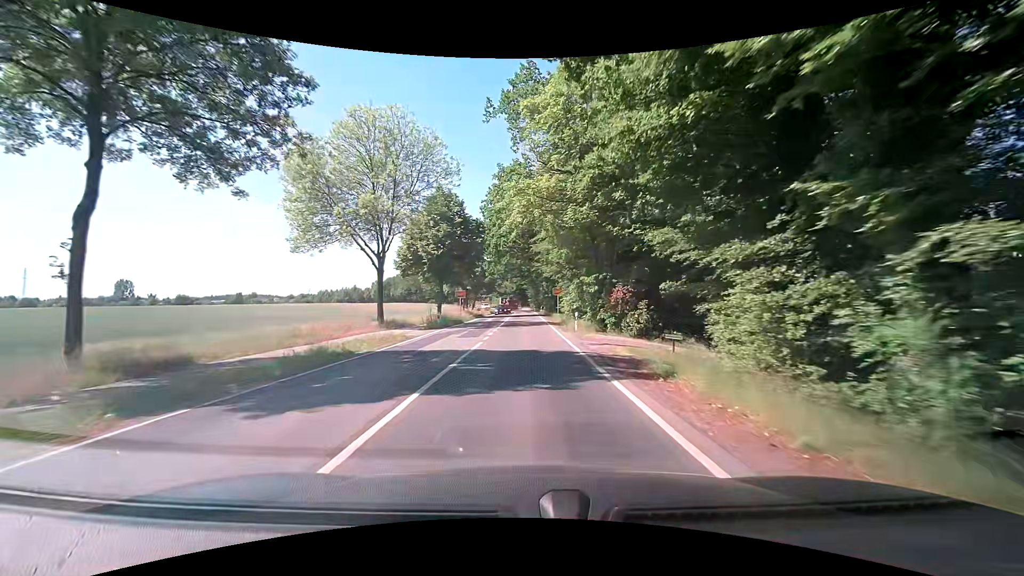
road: secondary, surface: asphalt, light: Day
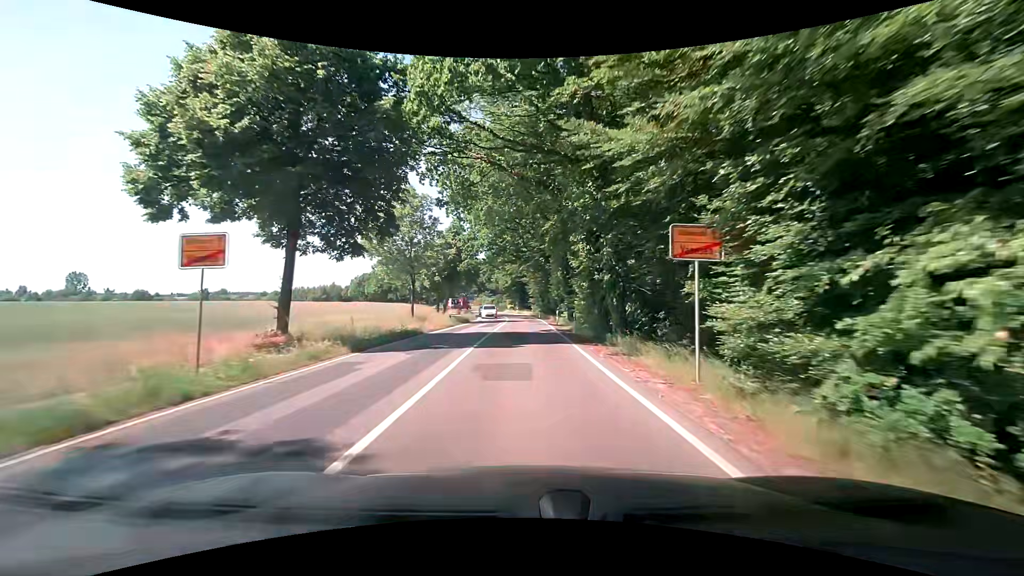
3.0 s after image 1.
(+0.1, +38.4) m; 0°
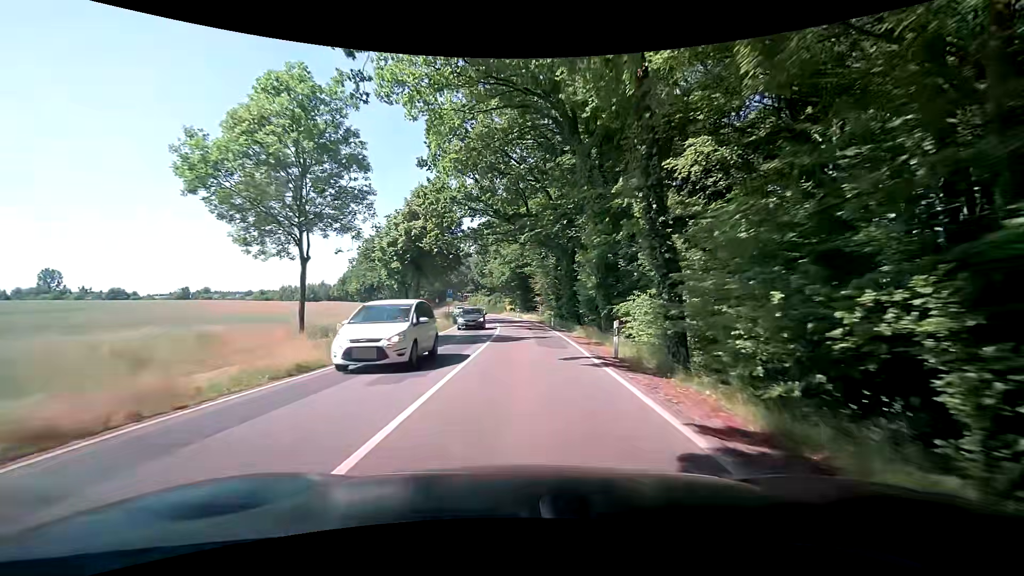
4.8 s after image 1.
(0.0, +23.9) m; 0°
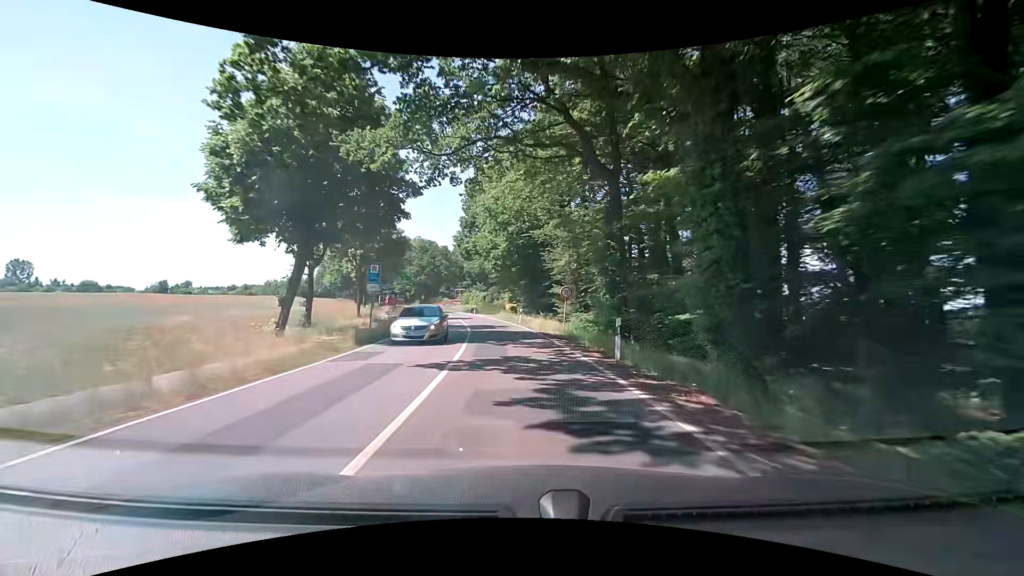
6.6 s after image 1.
(-0.1, +26.3) m; 0°
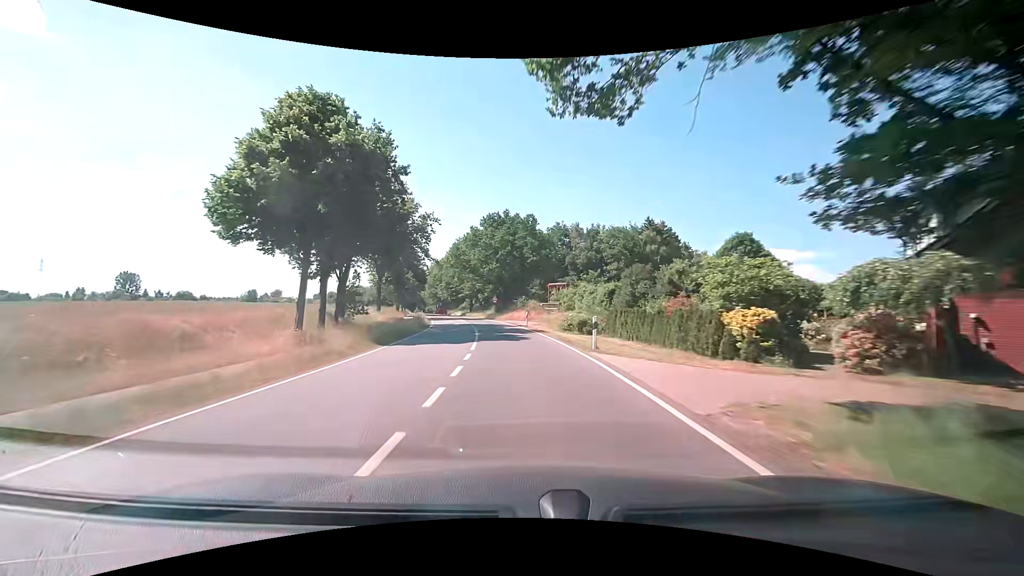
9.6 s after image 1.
(-5.0, +48.3) m; -13°
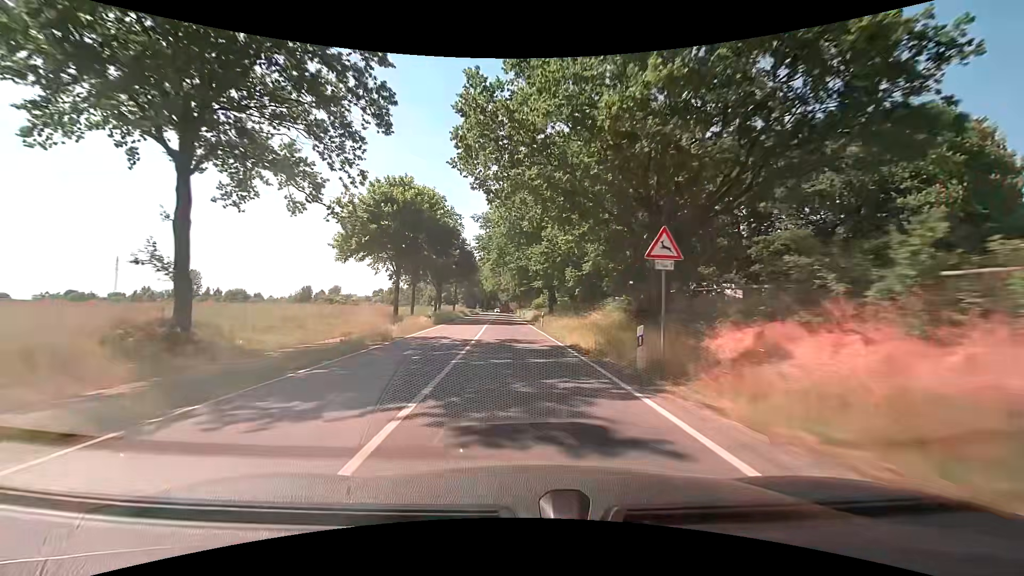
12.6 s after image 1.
(-4.5, +53.8) m; -10°
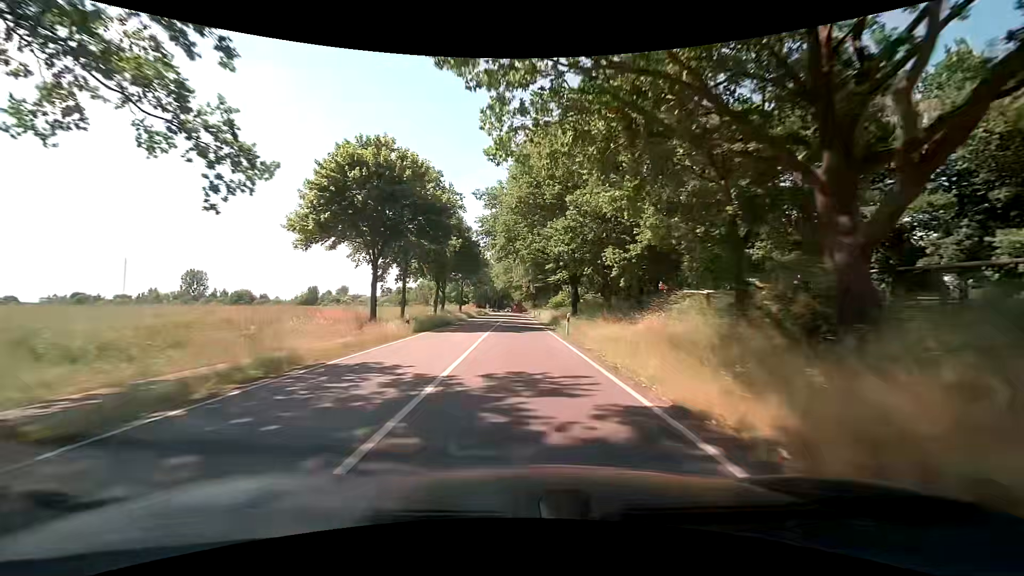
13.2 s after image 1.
(-0.1, +11.0) m; -1°
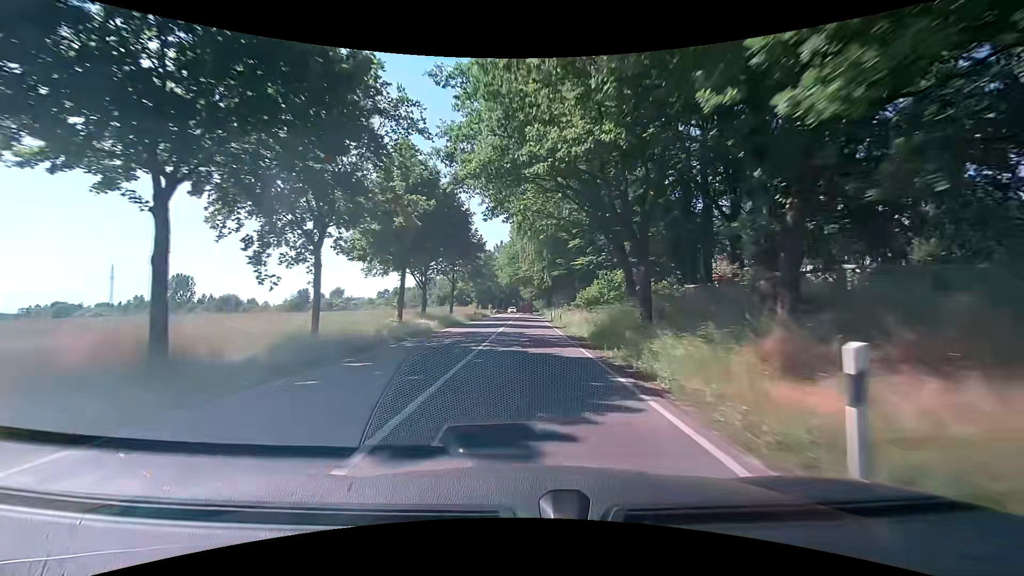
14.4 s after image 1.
(-0.2, +21.7) m; -1°
(0, +10) (0, +20) (0, +30) (0, +40) (0, +50) (0, +60) (0, +70) (0, +80) (0, +90) (0, +100) m
